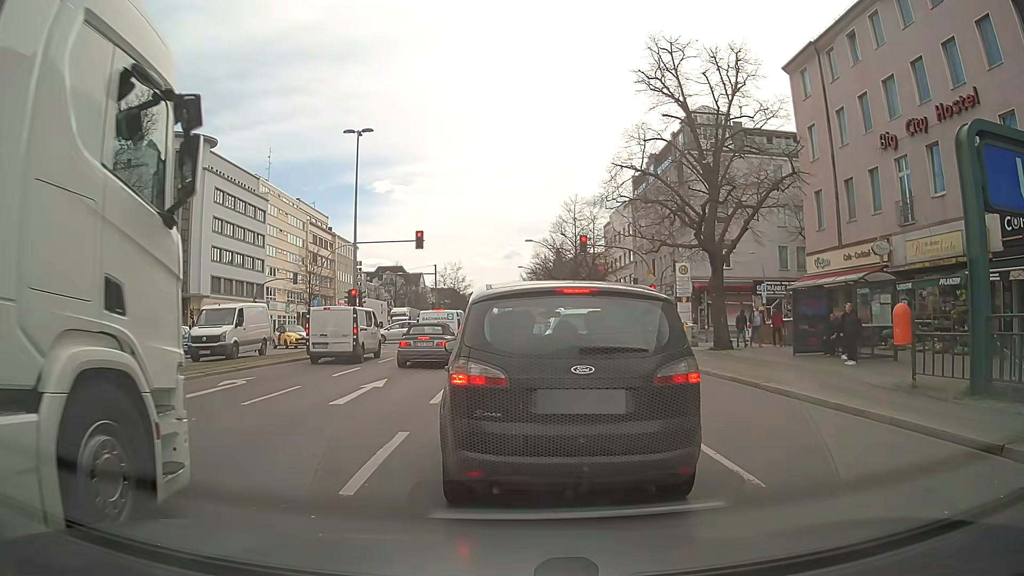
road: primary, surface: asphalt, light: Day
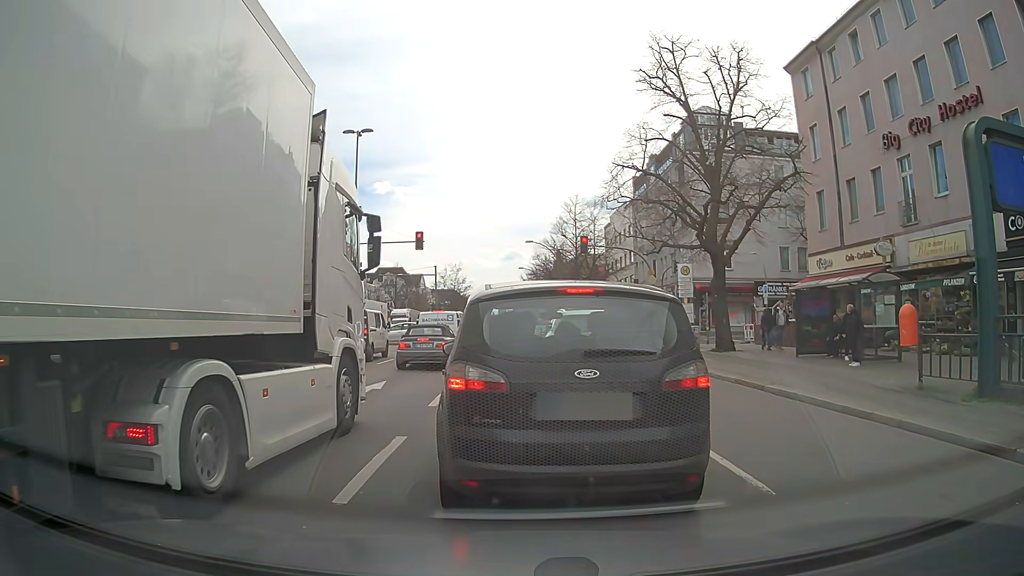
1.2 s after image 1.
(0.0, +0.2) m; 0°
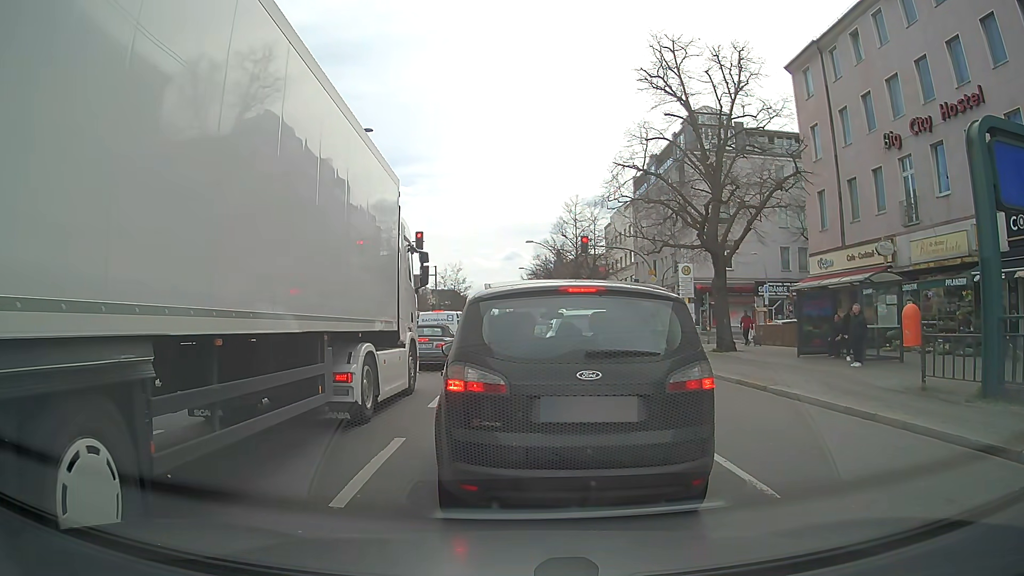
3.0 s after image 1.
(0.0, +0.2) m; 0°
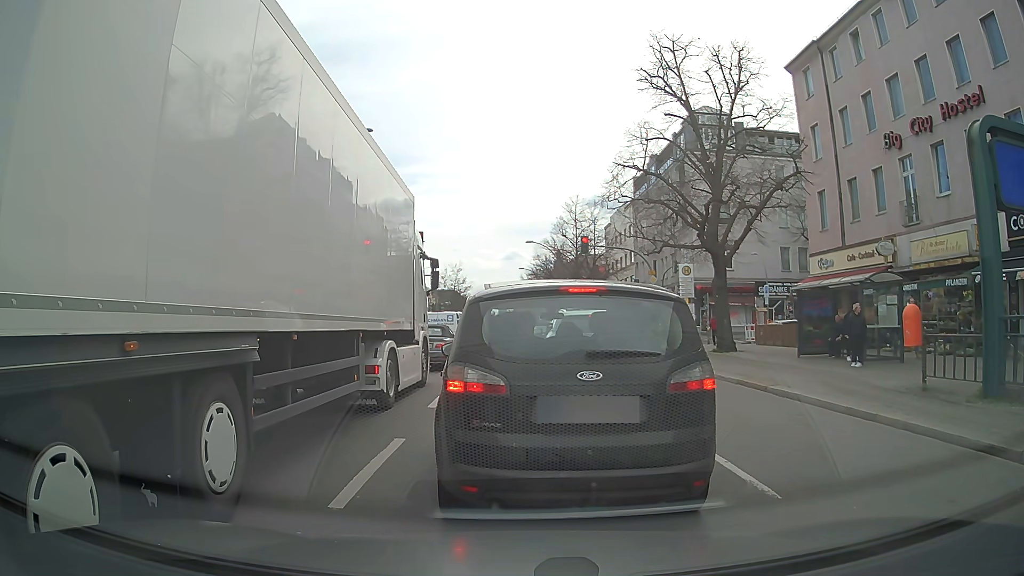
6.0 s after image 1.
(0.0, +0.1) m; 0°
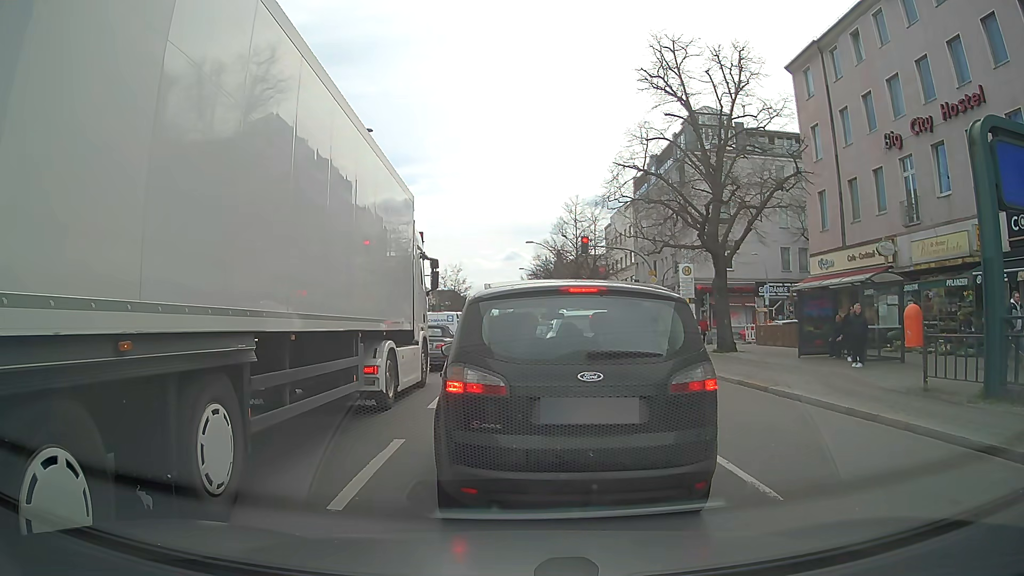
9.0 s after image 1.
(0.0, +0.1) m; 0°
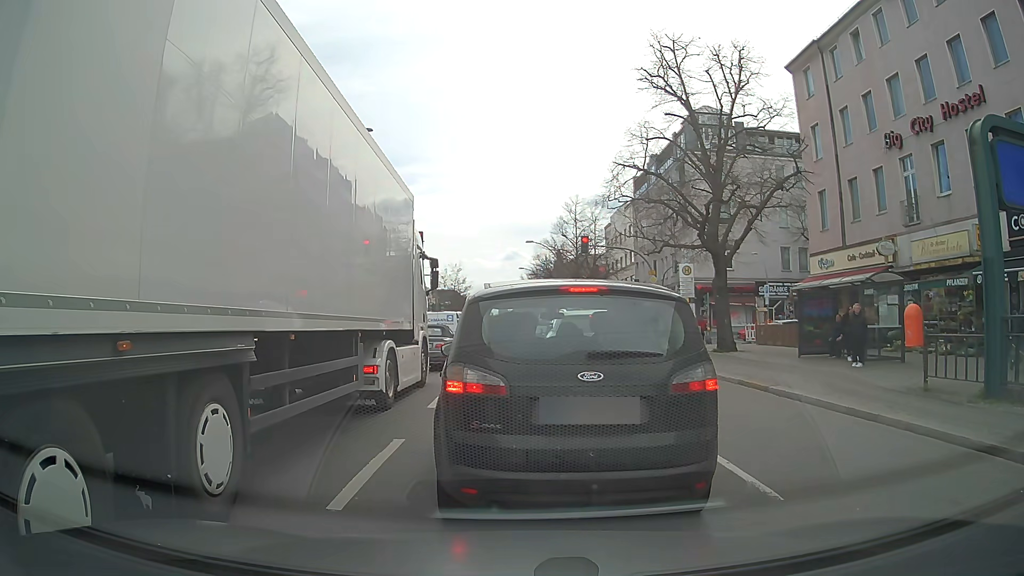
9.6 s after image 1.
(0.0, 0.0) m; 0°
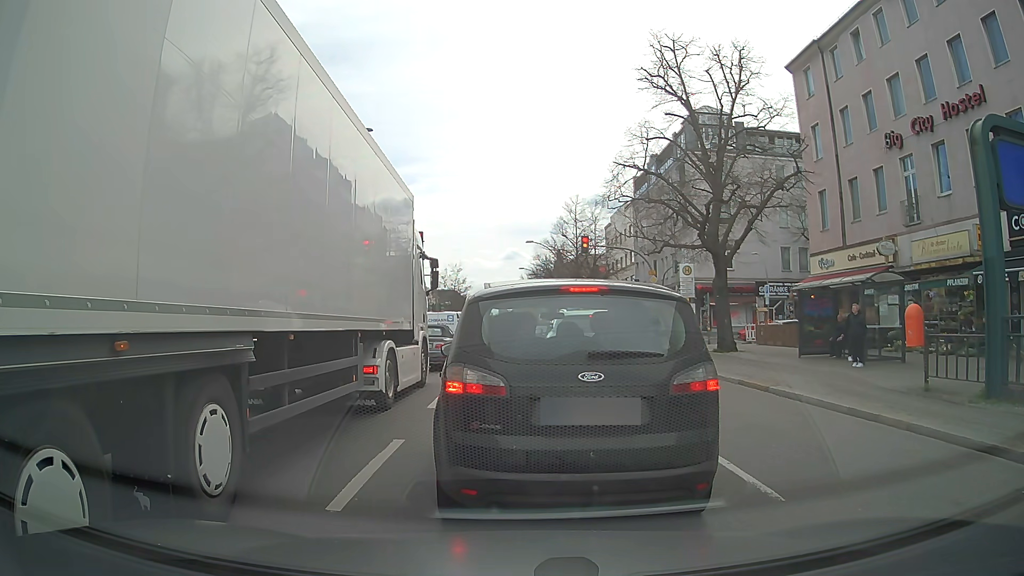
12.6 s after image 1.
(0.0, 0.0) m; 0°
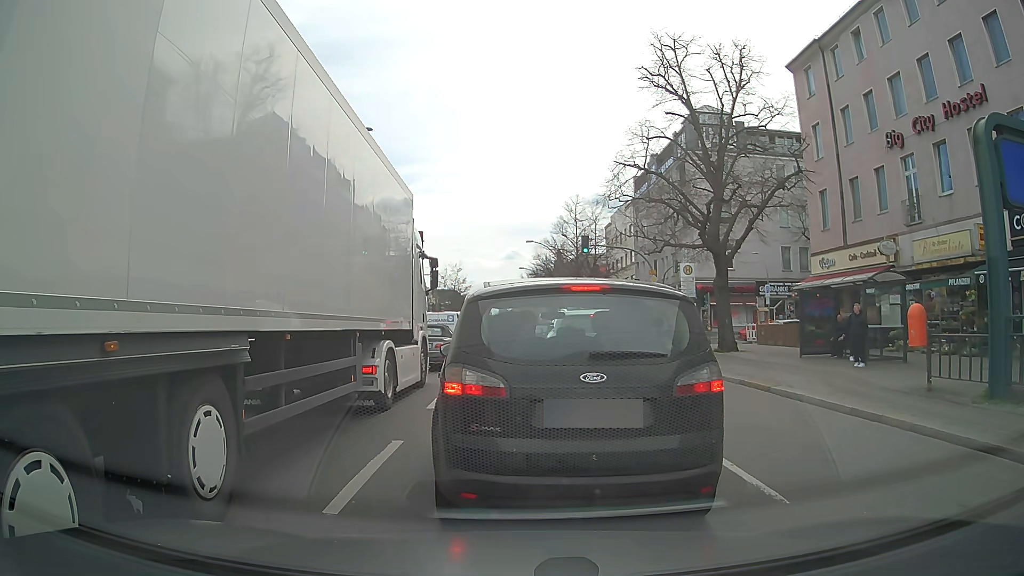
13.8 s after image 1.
(0.0, +0.1) m; 0°
(0, +10) (-1, +20) (-2, +30) (-2, +40) (-3, +50) (-4, +60) (-5, +70) (-6, +80) (-7, +90) (-8, +100) m
